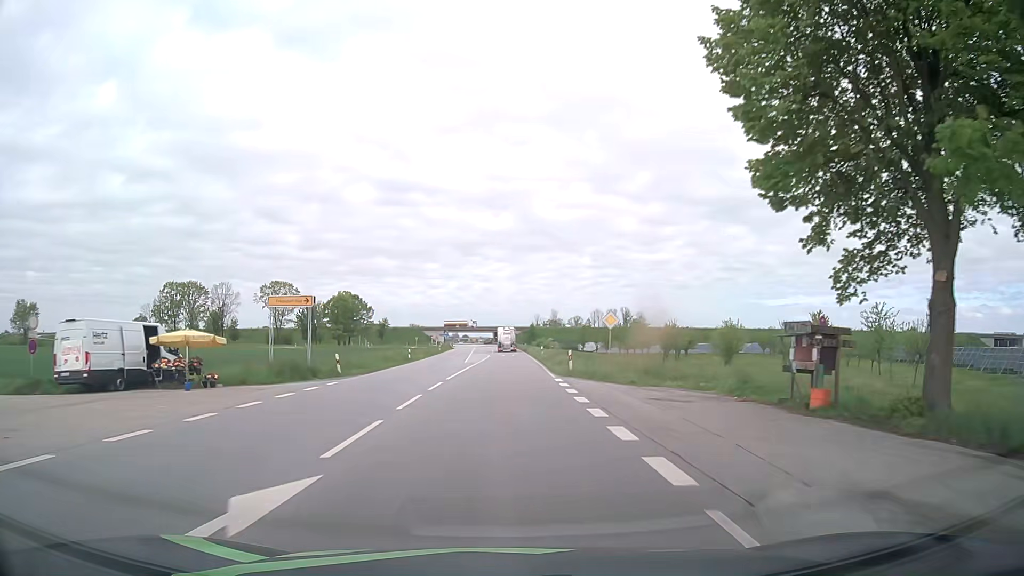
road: primary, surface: asphalt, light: Day
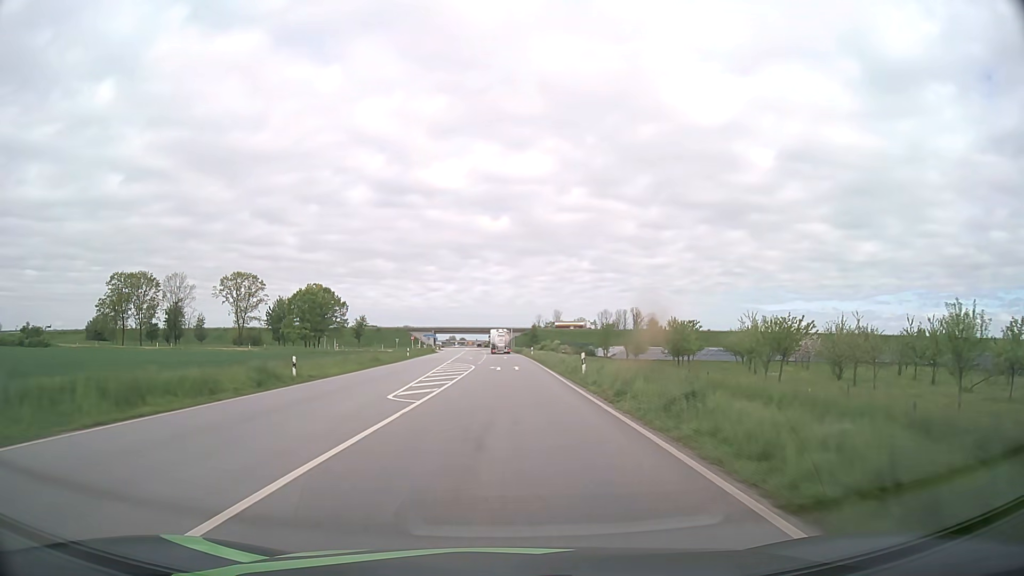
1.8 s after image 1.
(+0.1, +32.5) m; 0°
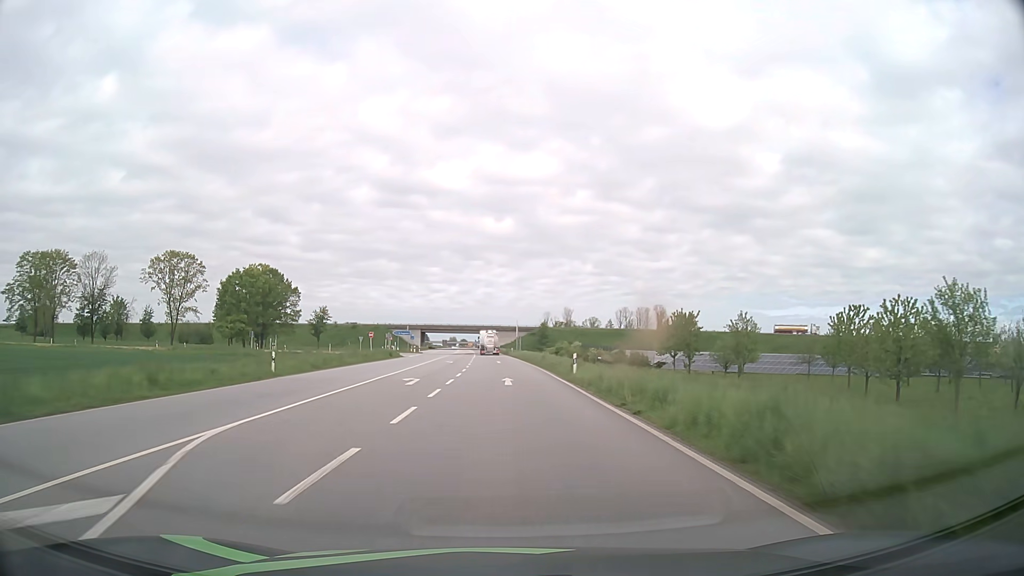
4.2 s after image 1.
(0.0, +43.8) m; 0°
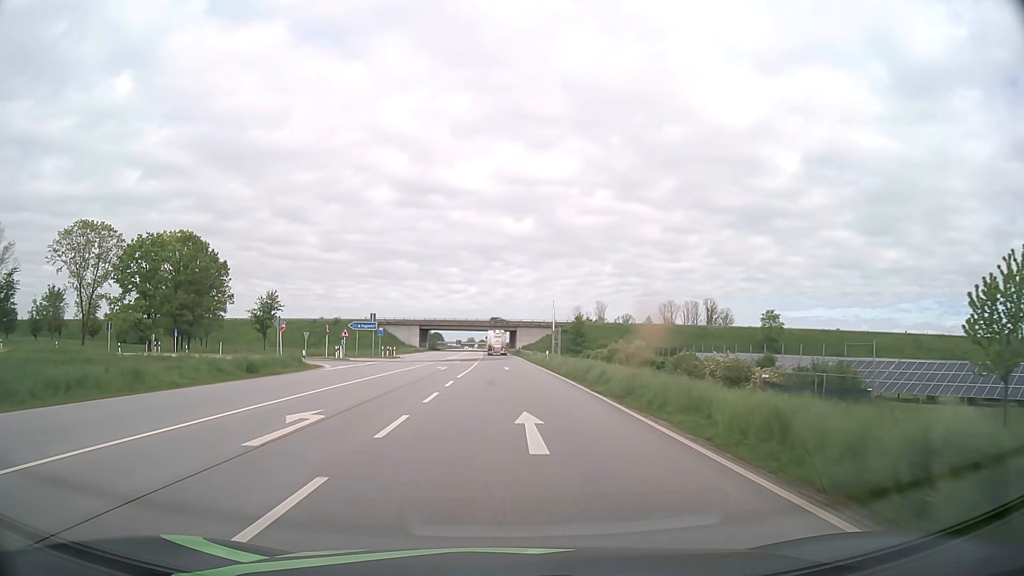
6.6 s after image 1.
(-0.5, +44.1) m; -1°
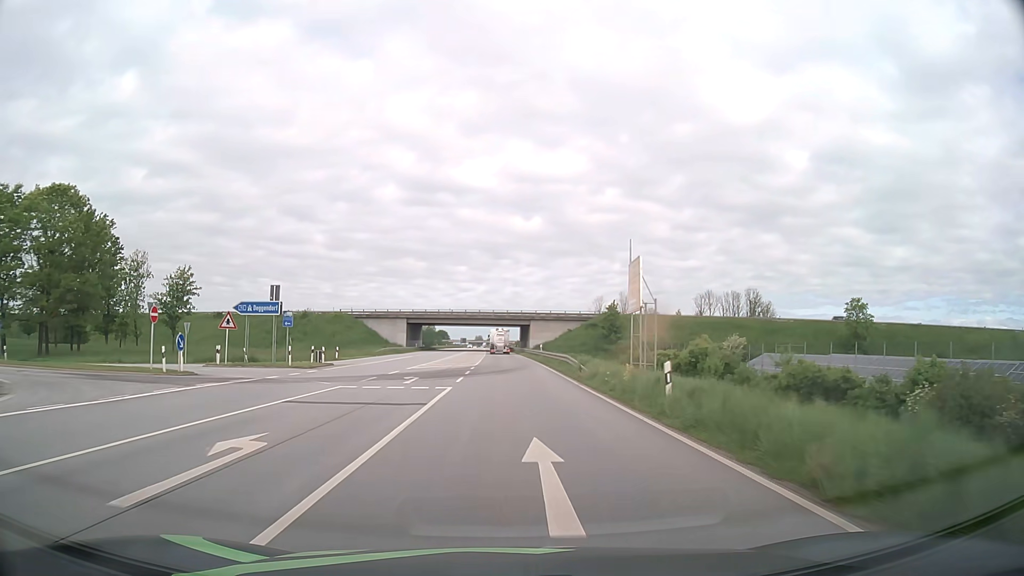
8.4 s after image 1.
(-0.3, +33.0) m; -1°
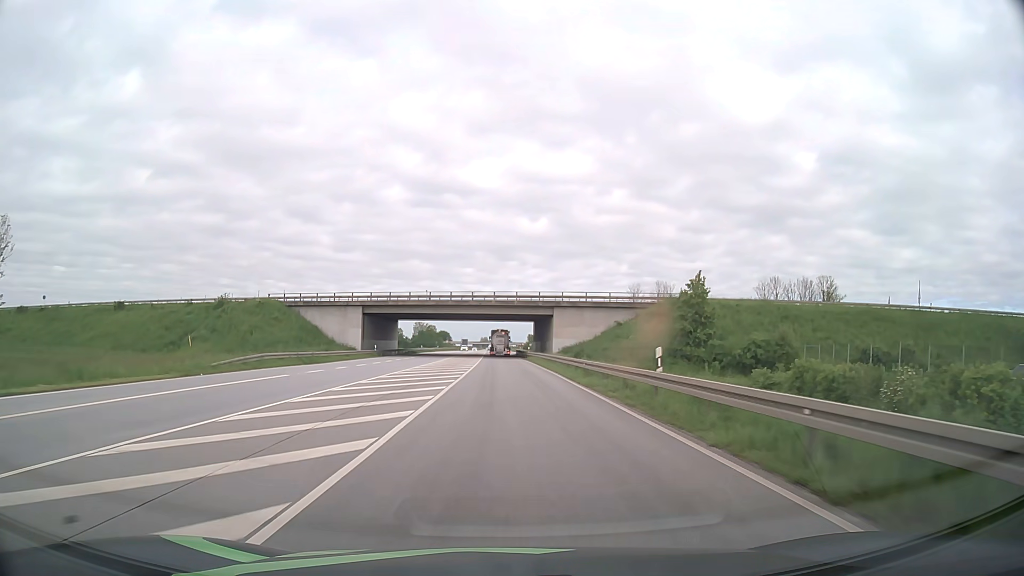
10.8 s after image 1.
(-0.1, +43.7) m; 0°
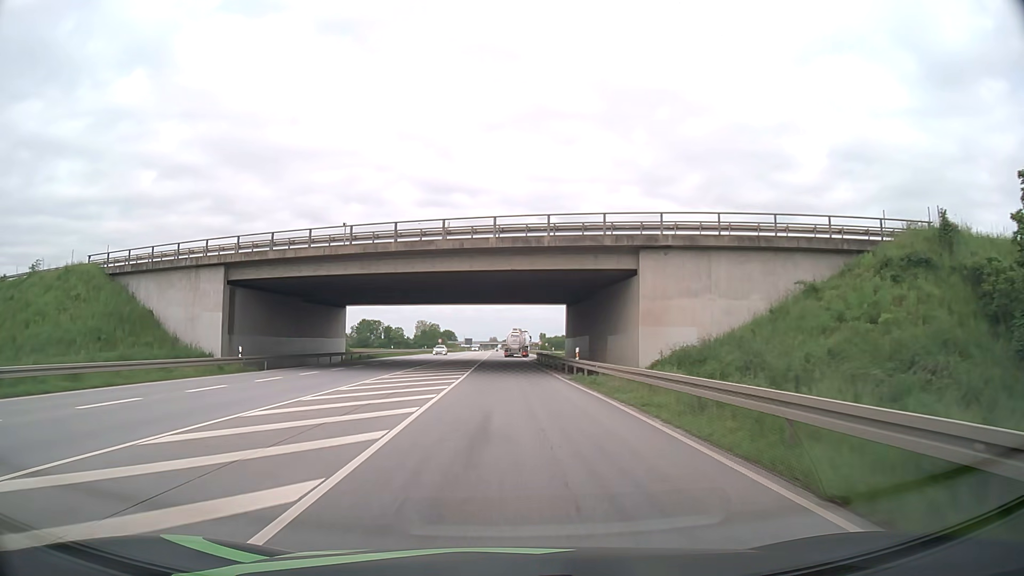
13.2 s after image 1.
(-0.3, +43.5) m; -1°
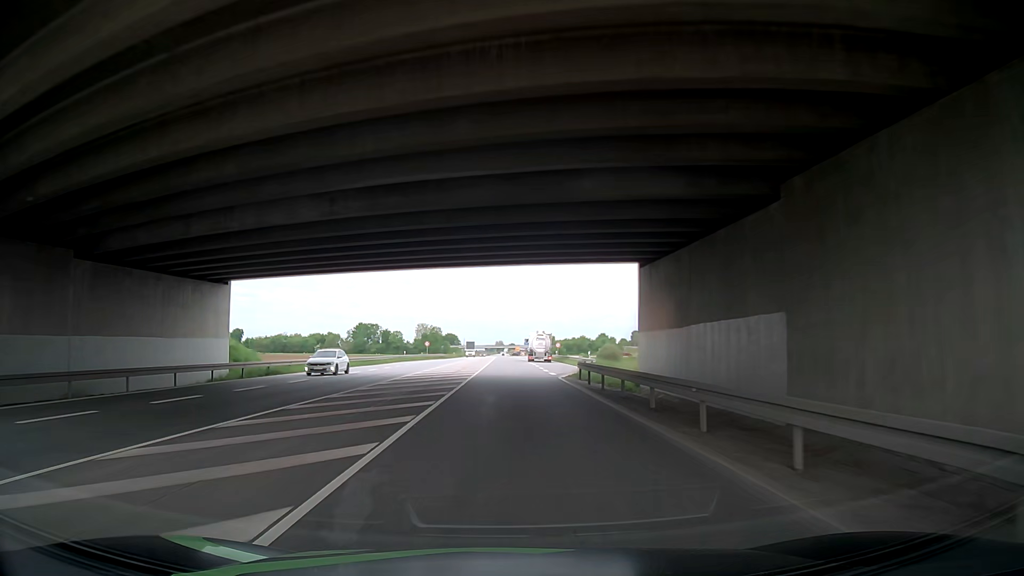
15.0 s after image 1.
(-0.1, +32.5) m; -1°
(0, +10) (0, +20) (0, +30) (0, +40) (0, +50) (0, +60) (0, +70) (0, +80) (0, +90) (0, +100) m
